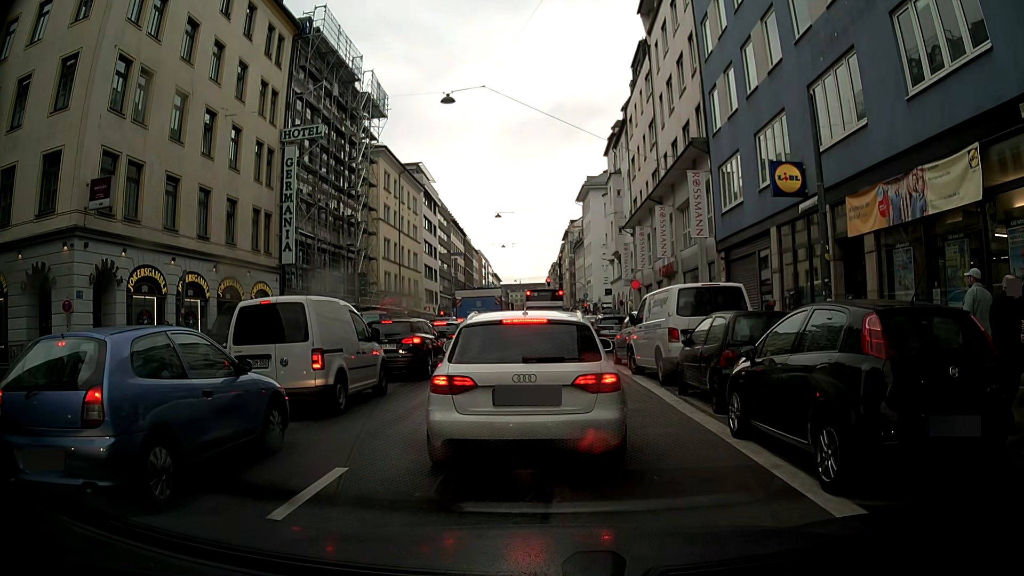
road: secondary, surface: asphalt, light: Day
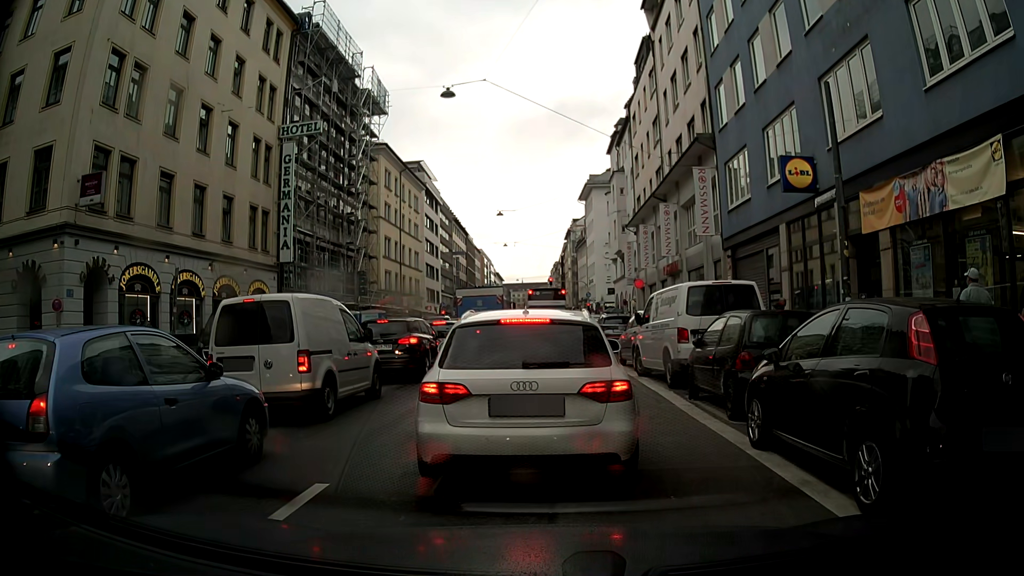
(0.0, +0.6) m; 0°
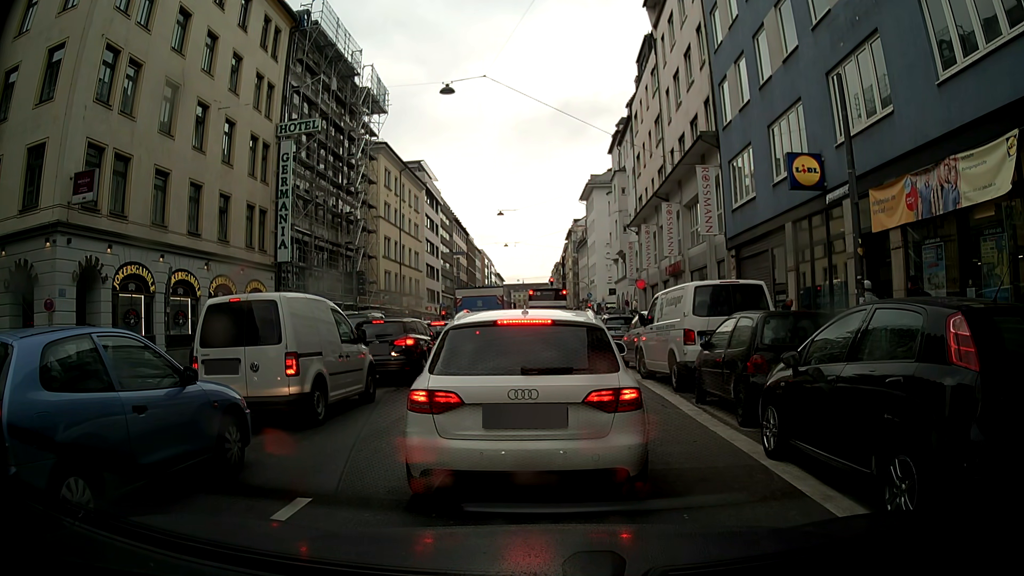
(0.0, +0.5) m; 0°
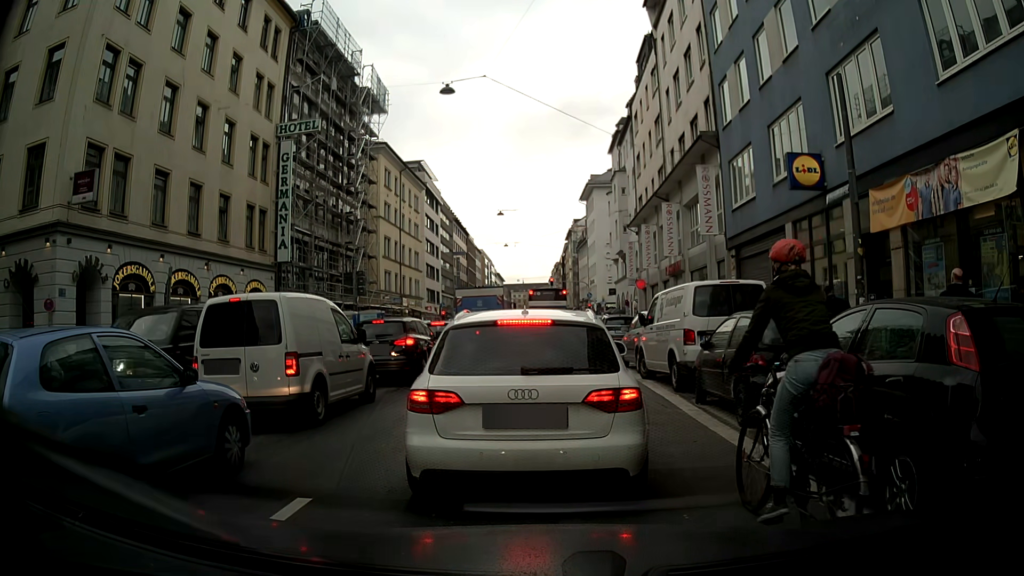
(0.0, 0.0) m; 0°
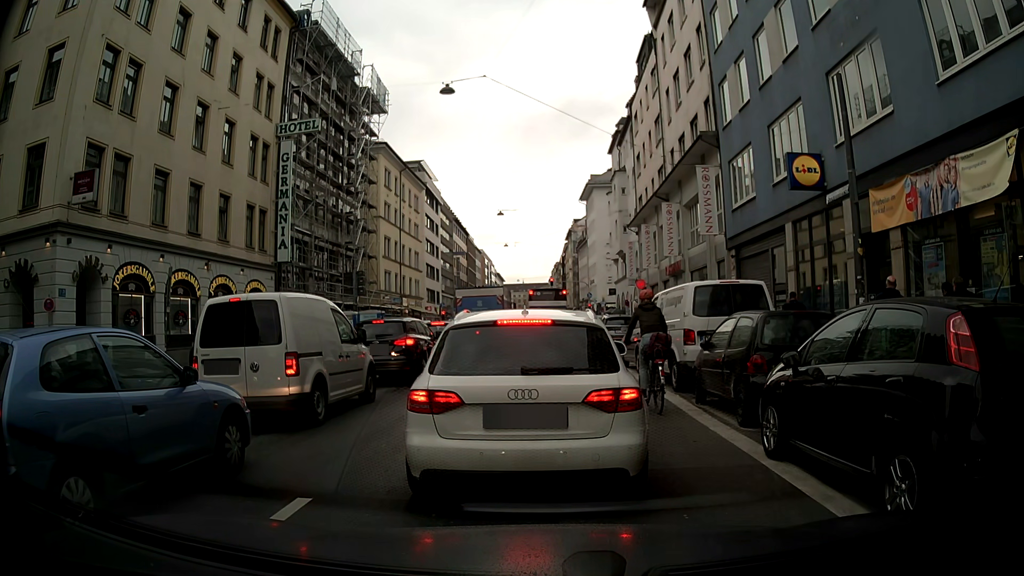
(0.0, 0.0) m; 0°
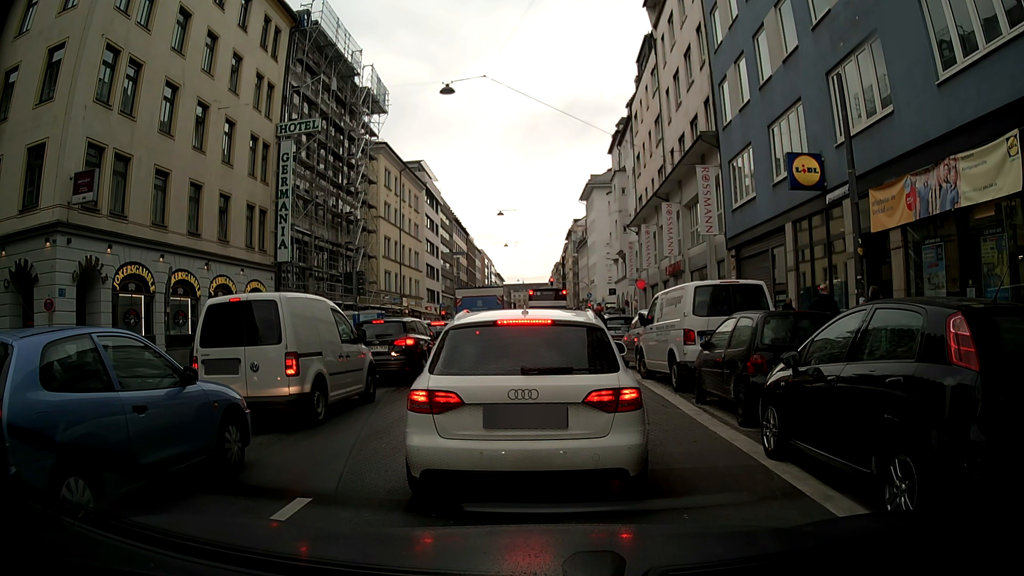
(0.0, 0.0) m; 0°
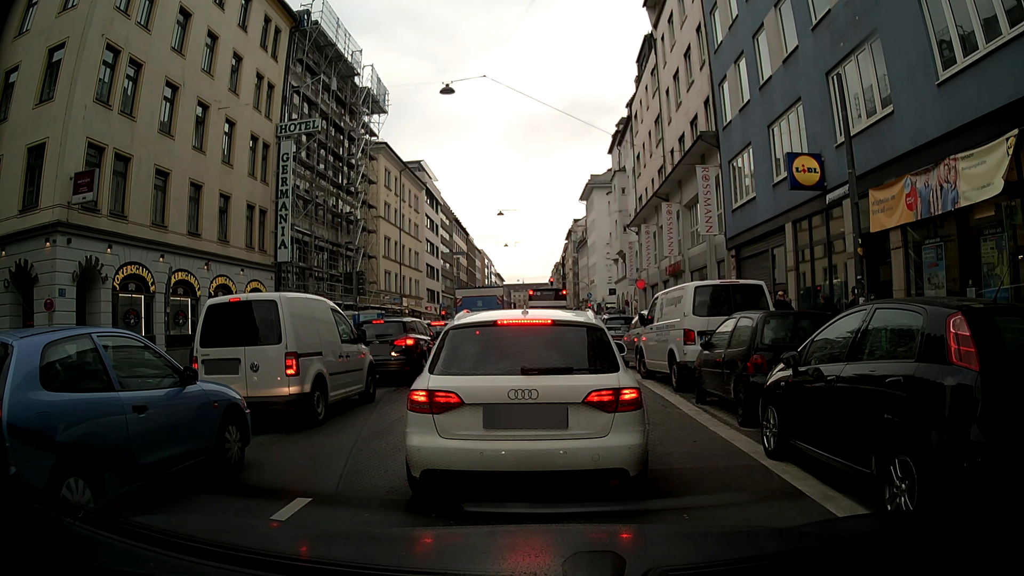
(0.0, 0.0) m; 0°
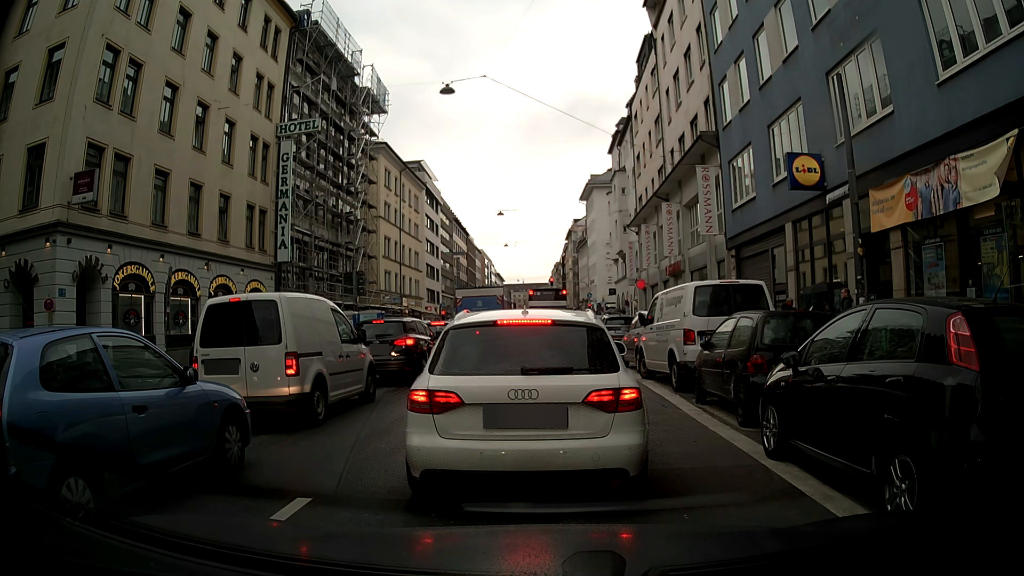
(0.0, 0.0) m; 0°
